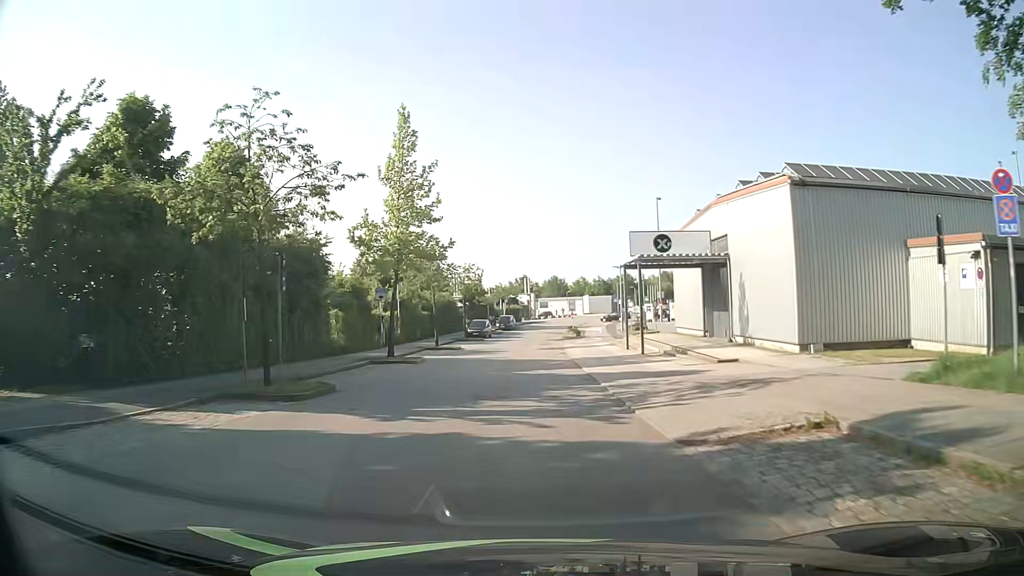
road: residential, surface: asphalt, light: Day
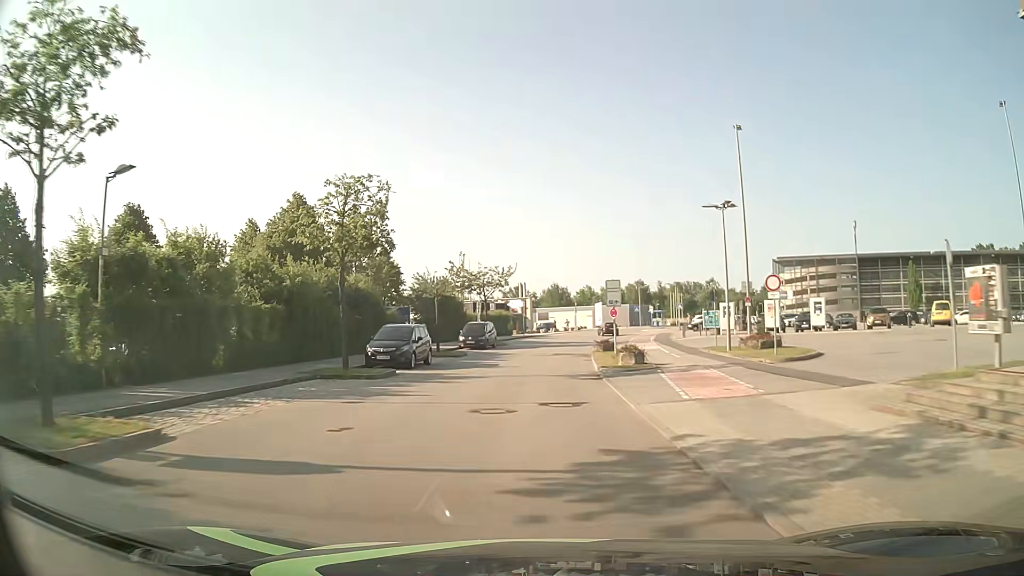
(+0.2, +36.1) m; 0°
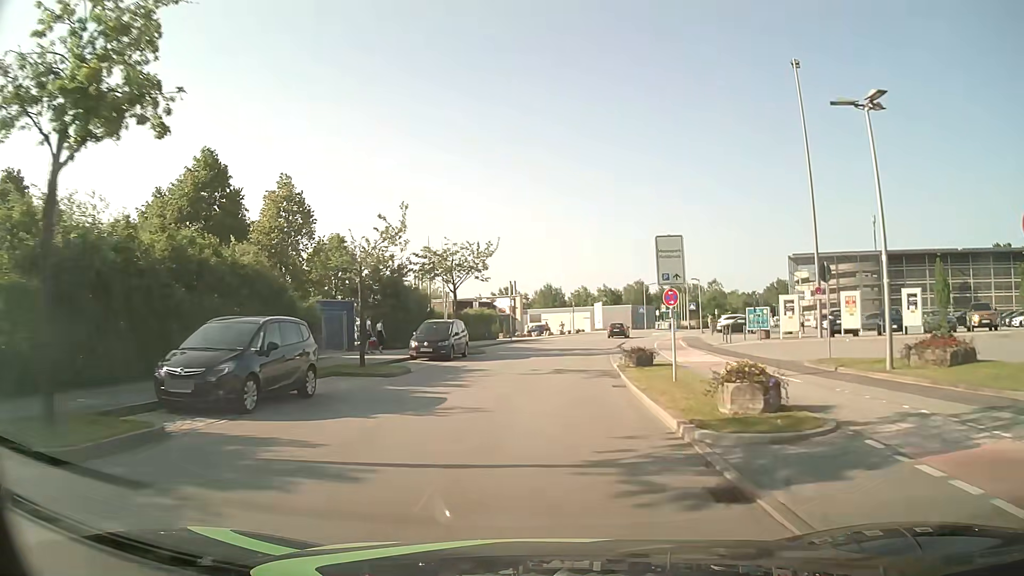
(+0.2, +14.1) m; +1°
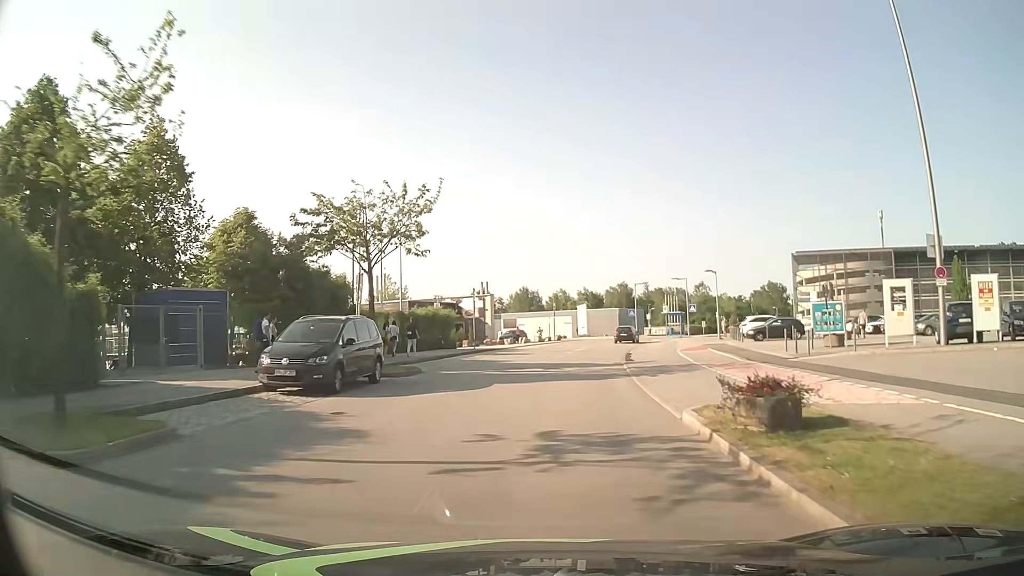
(+0.3, +13.9) m; +2°
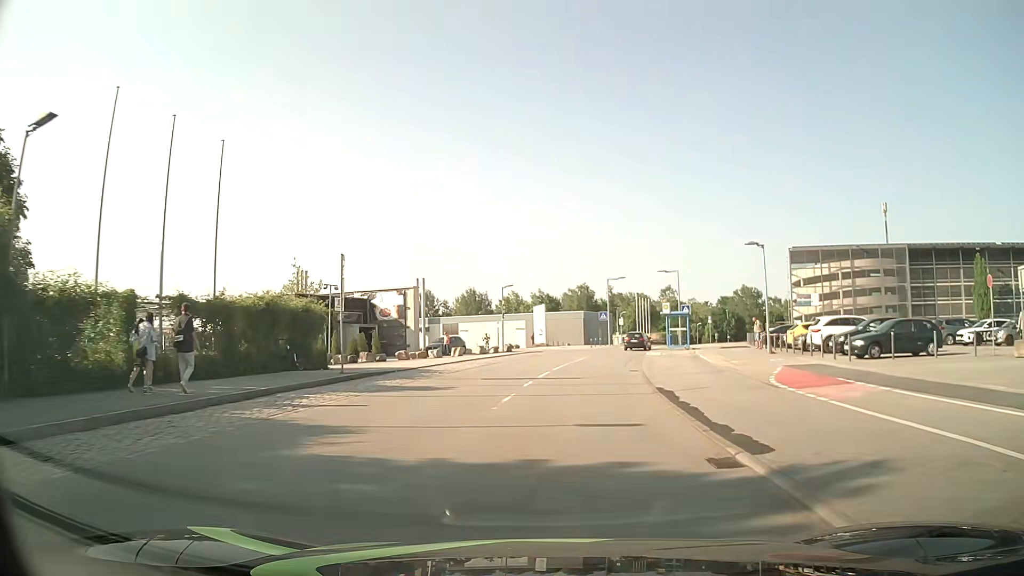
(+0.7, +19.9) m; +4°
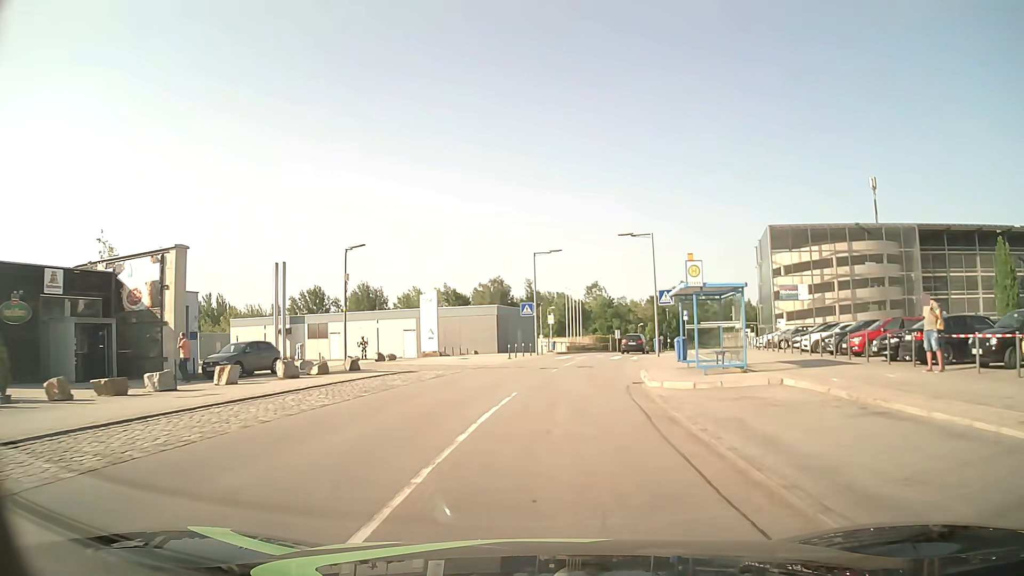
(+1.5, +24.8) m; +7°
